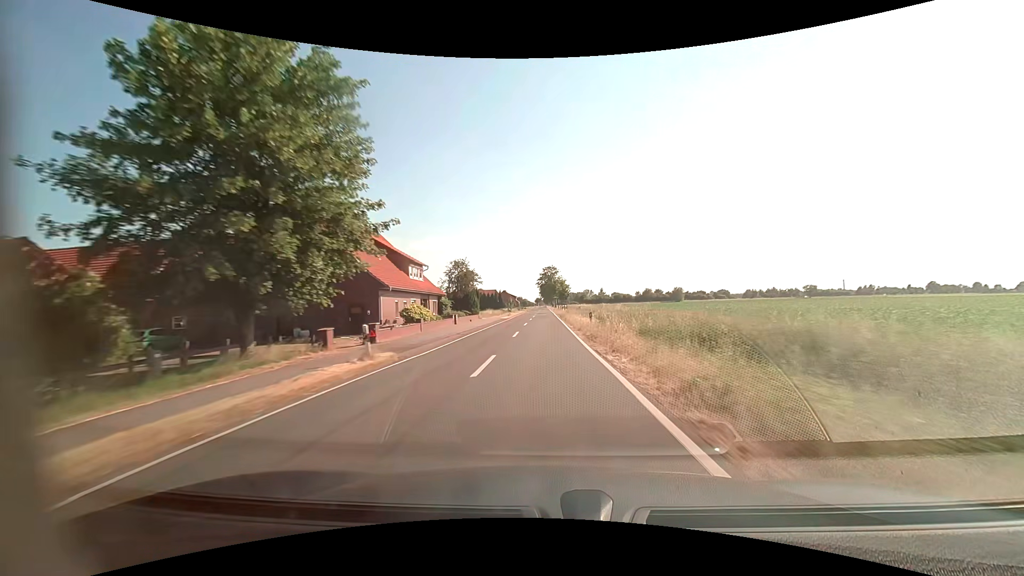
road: tertiary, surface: asphalt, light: Day
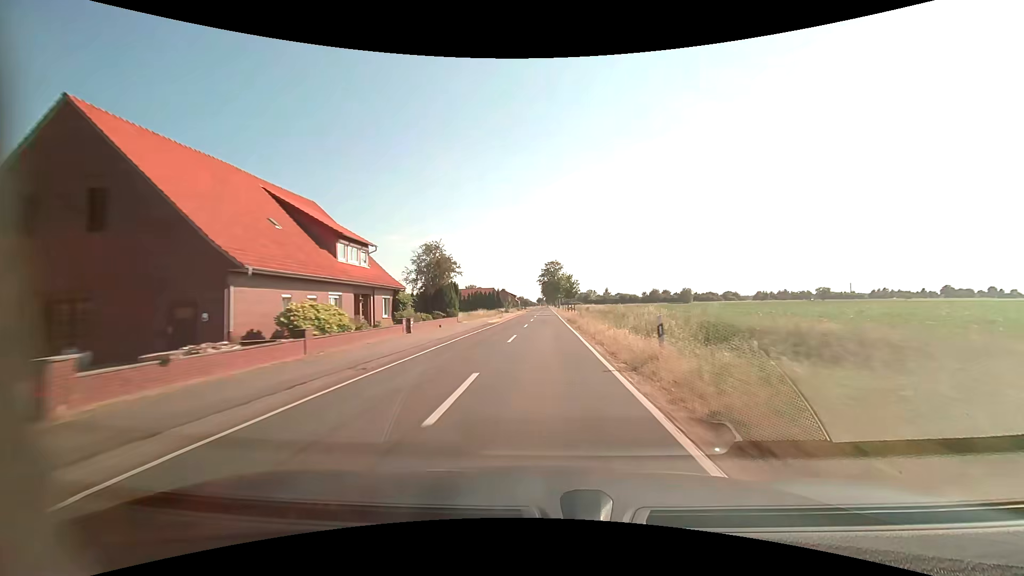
(-0.1, +15.8) m; 0°
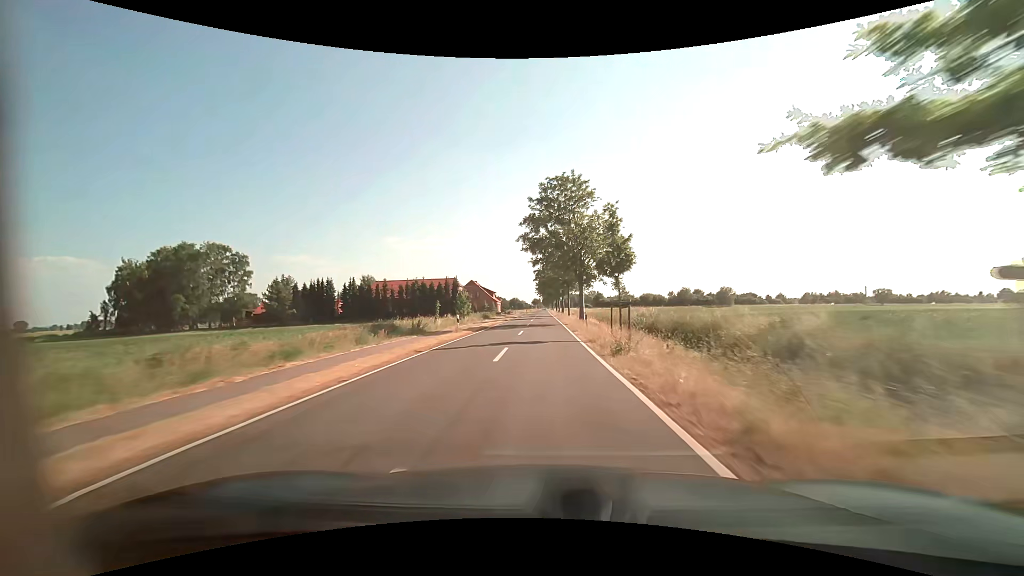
(+0.1, +79.0) m; 0°
(0, +10) (0, +20) (0, +30) (0, +40) (0, +50) (0, +60) (0, +70) (0, +80) (0, +90) (0, +100) m
